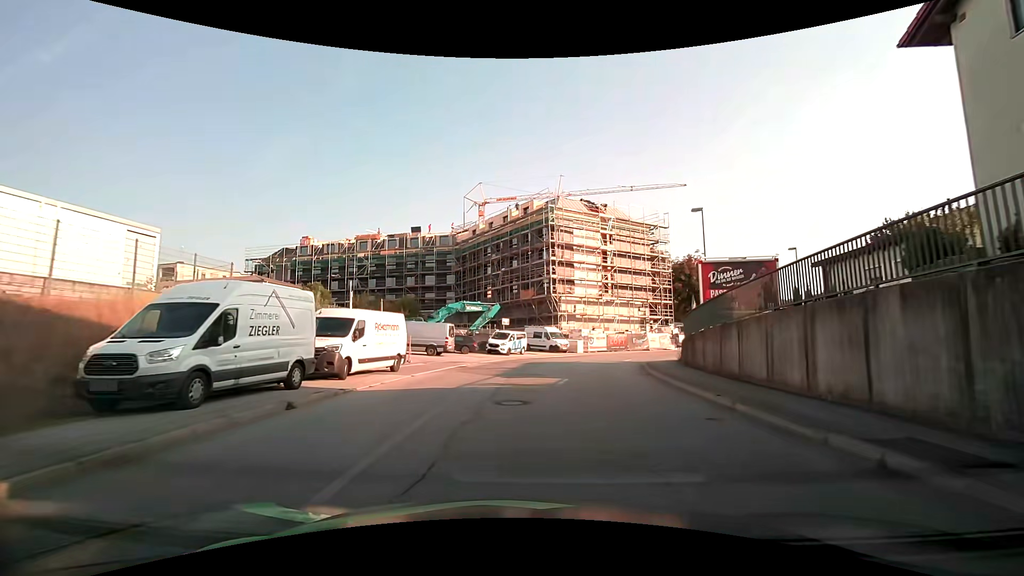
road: tertiary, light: Day
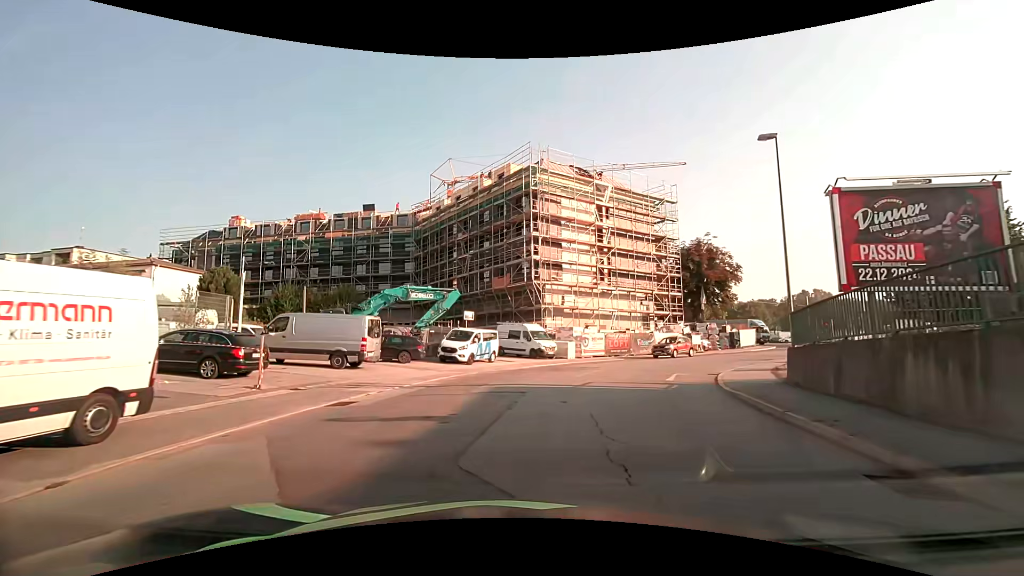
(+0.3, +13.2) m; +4°
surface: asphalt
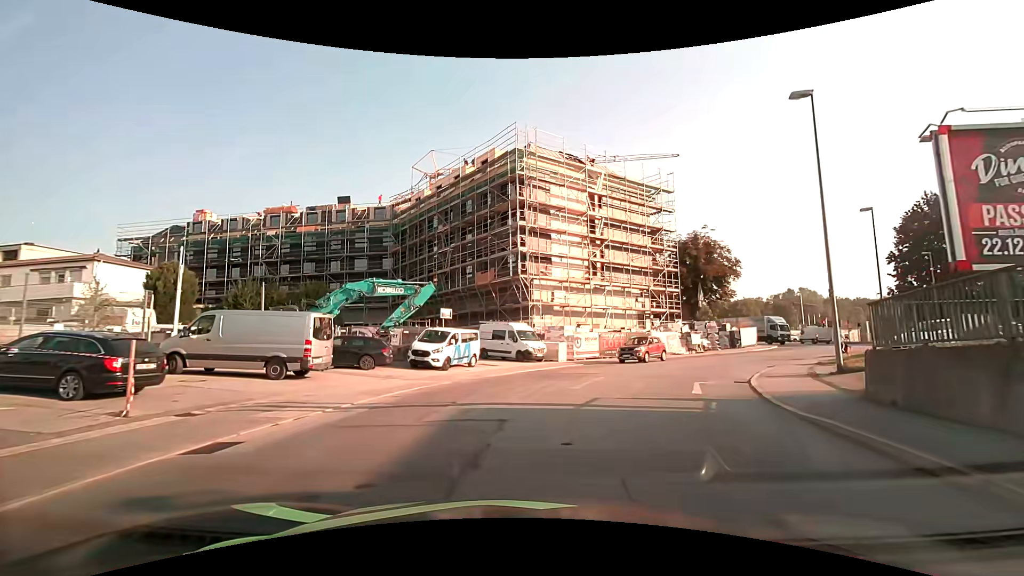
(0.0, +4.0) m; +1°
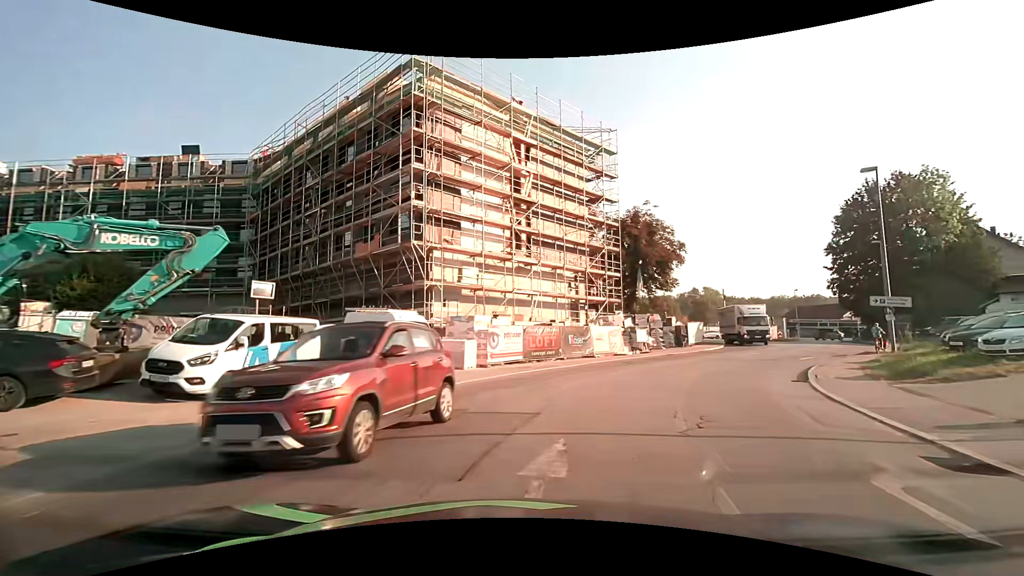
(+0.7, +11.4) m; +9°
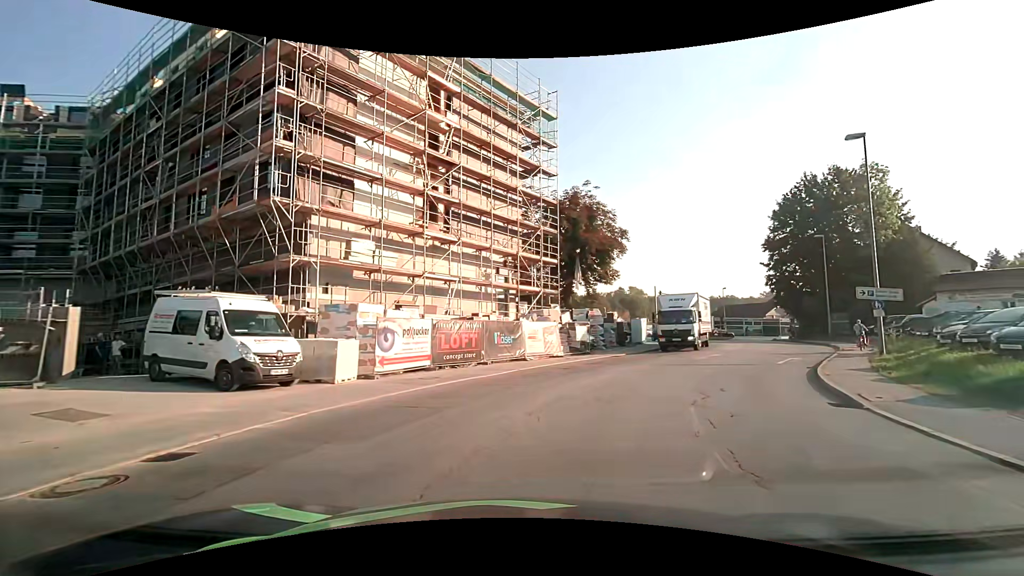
(+0.4, +6.8) m; +8°
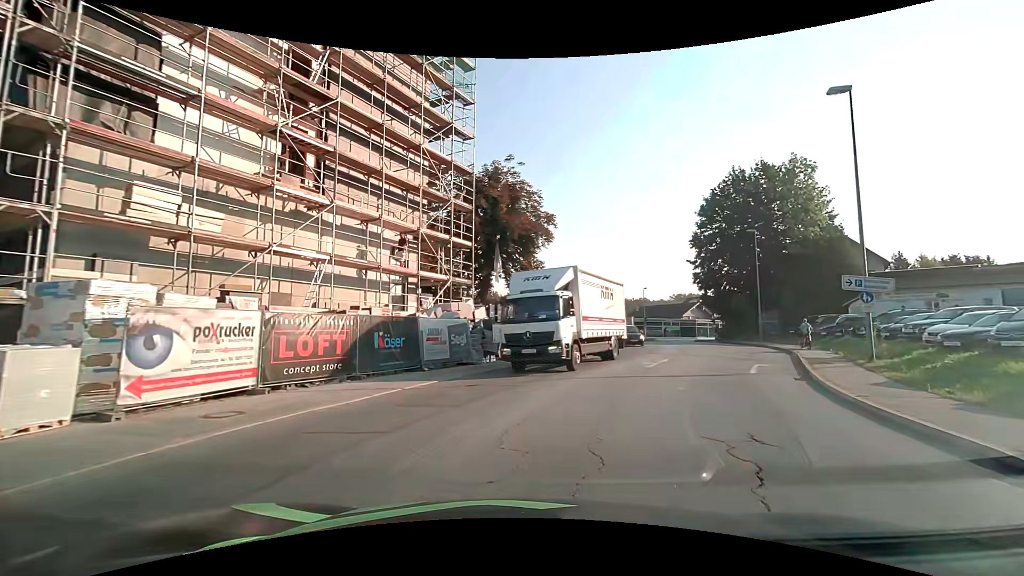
(+0.5, +6.5) m; +9°
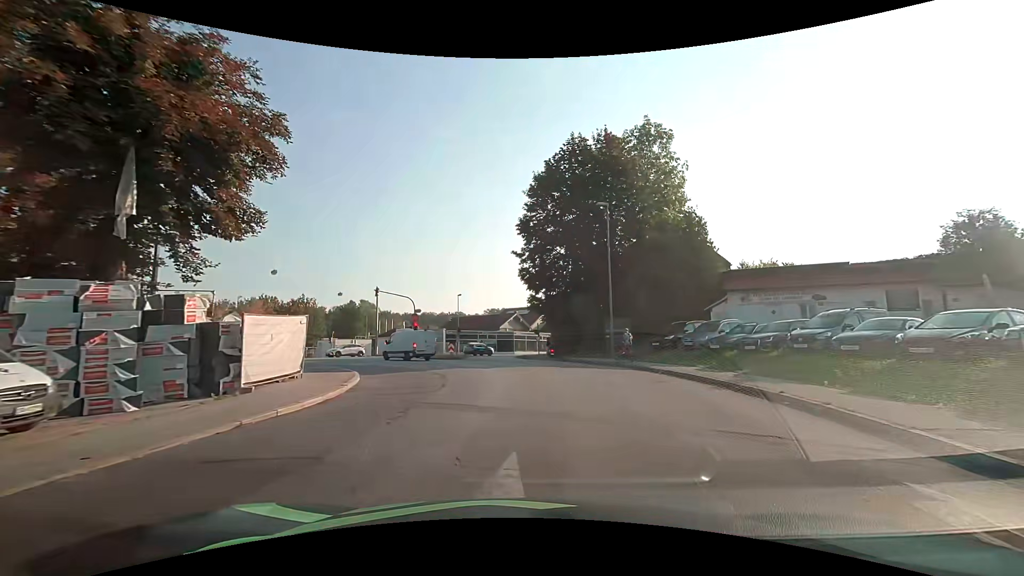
(+3.6, +17.0) m; +21°
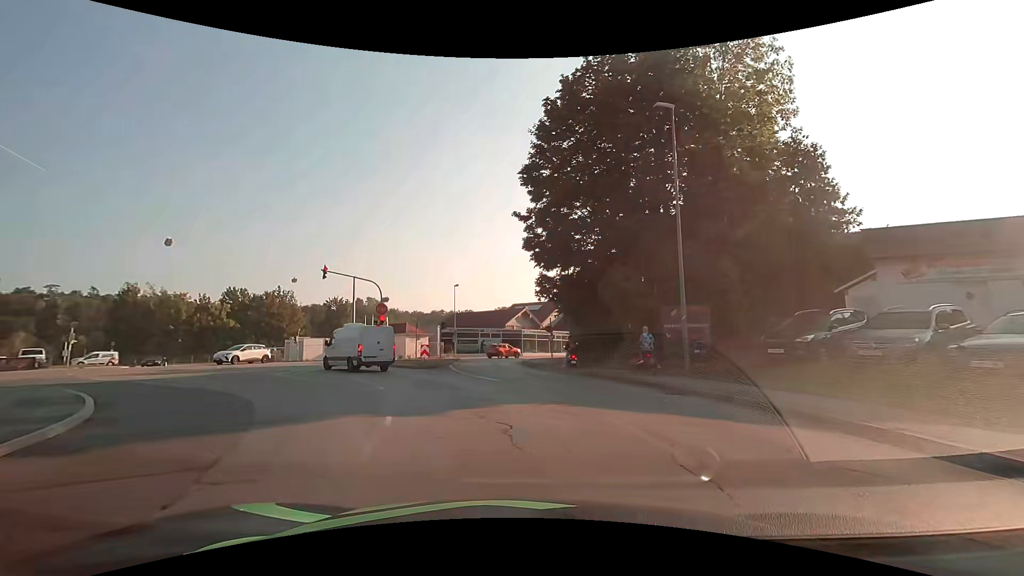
(+0.3, +13.4) m; -1°
(-1, +10) (-4, +19) (-9, +28) (-16, +35) (-26, +38) (-35, +35) (-43, +29) (-50, +22) (-57, +15) (-64, +8) m
